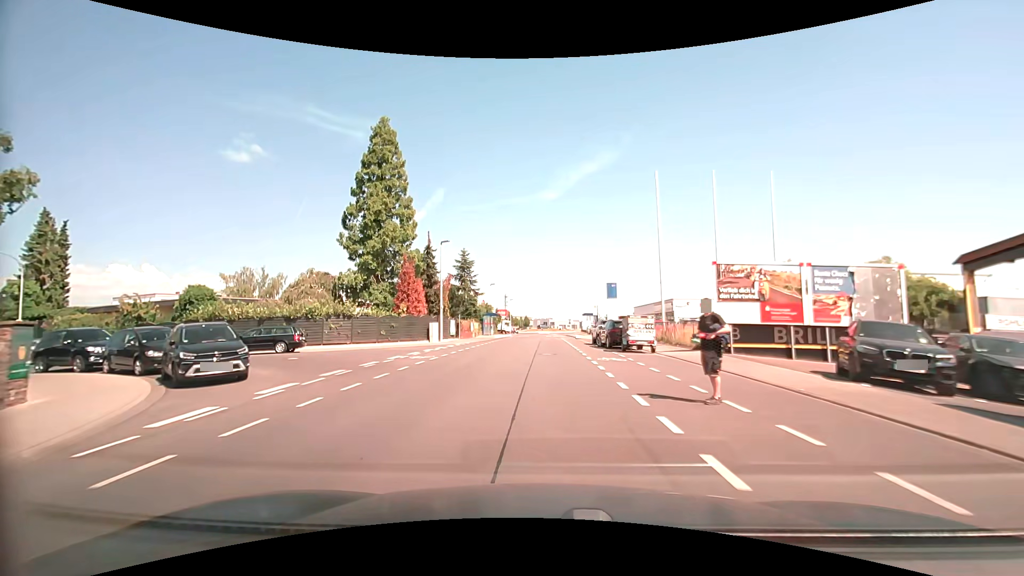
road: tertiary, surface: asphalt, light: Day
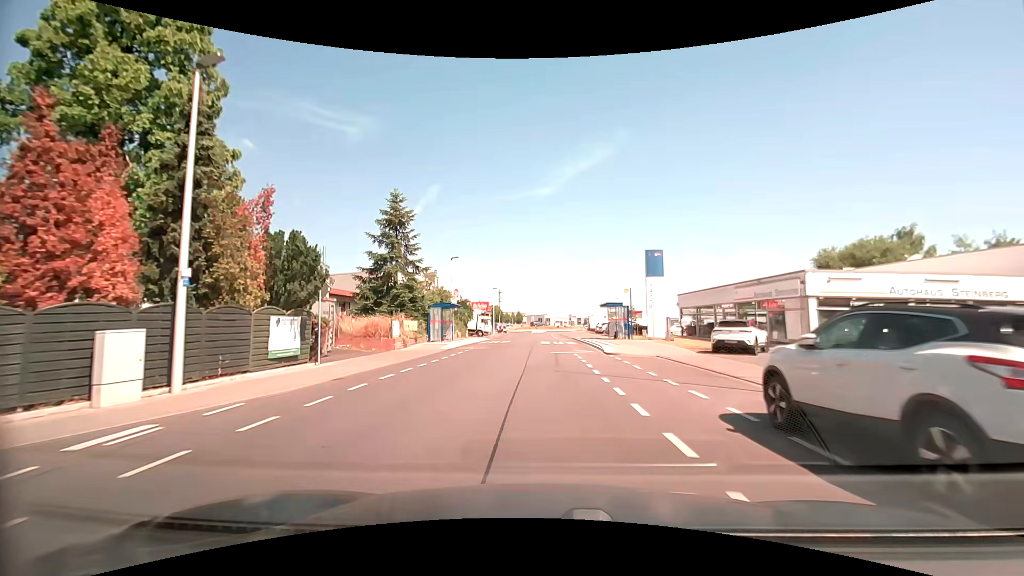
(+0.1, +27.4) m; +1°
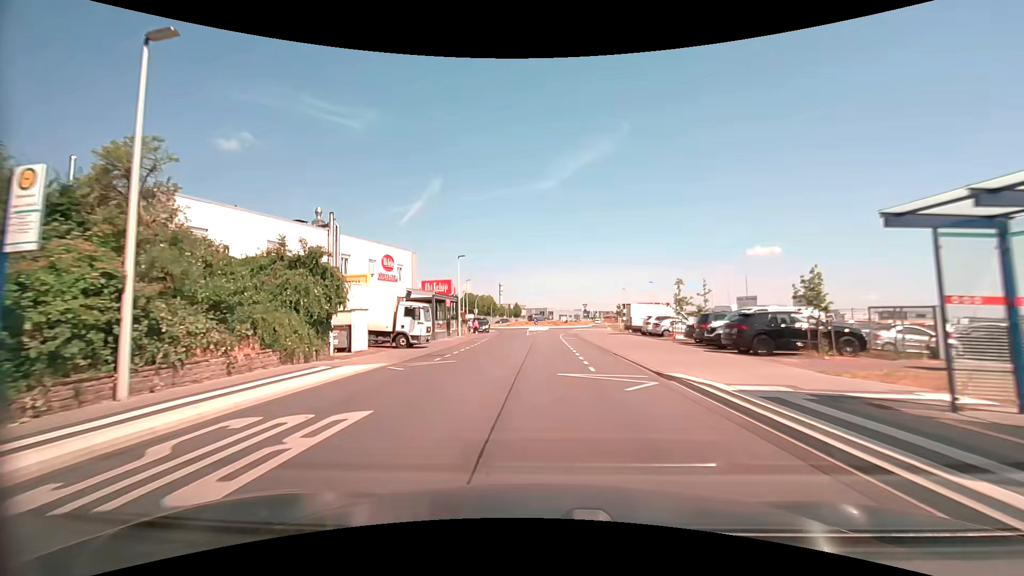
(-0.1, +35.4) m; -1°
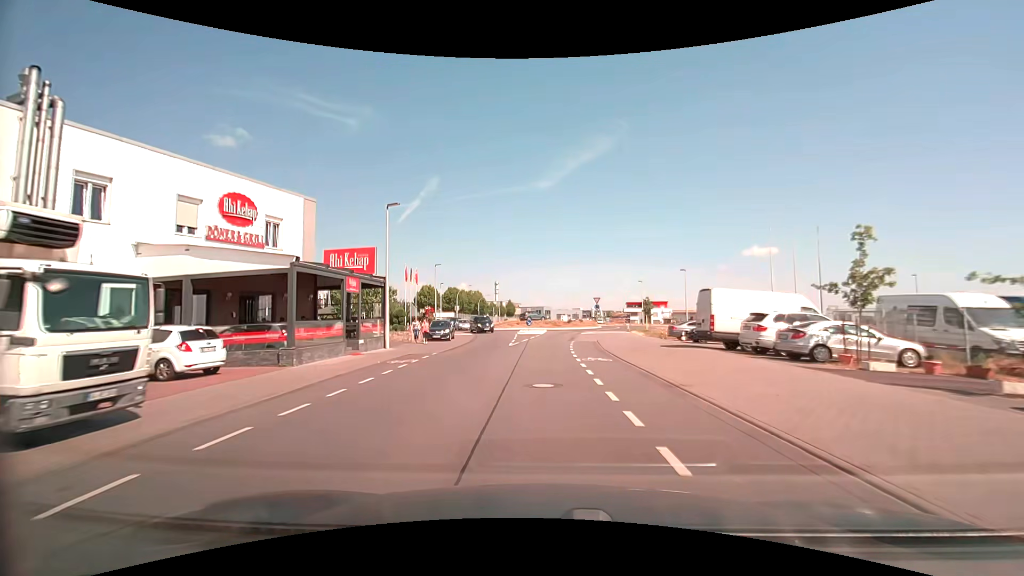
(+0.1, +21.1) m; 0°
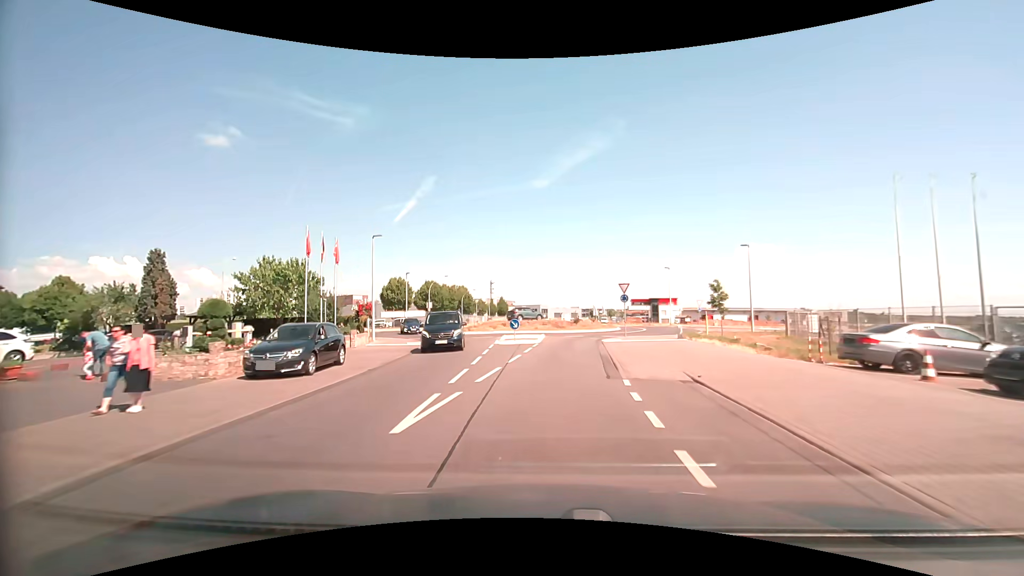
(+0.1, +20.4) m; 0°
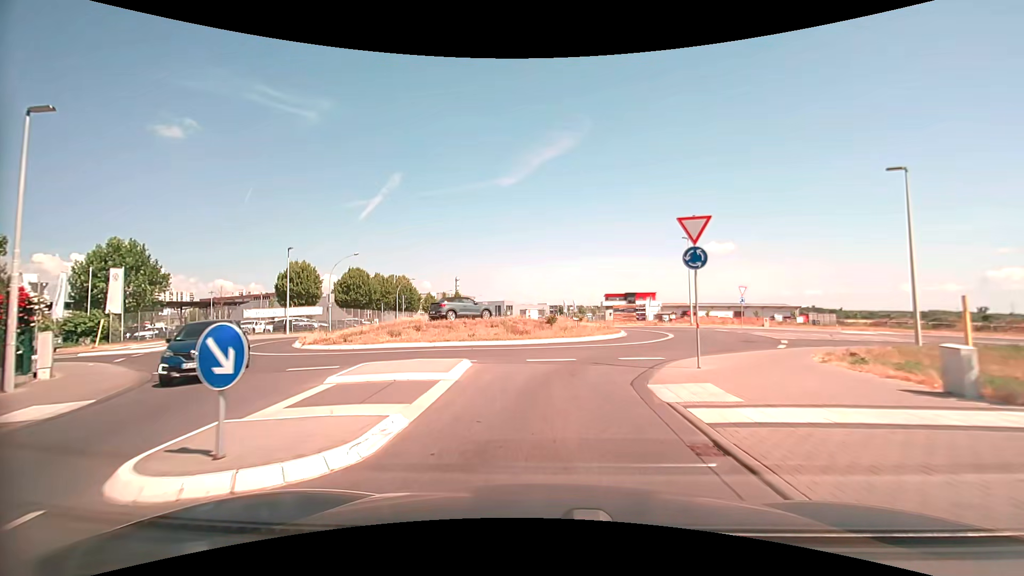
(+1.0, +22.7) m; +4°
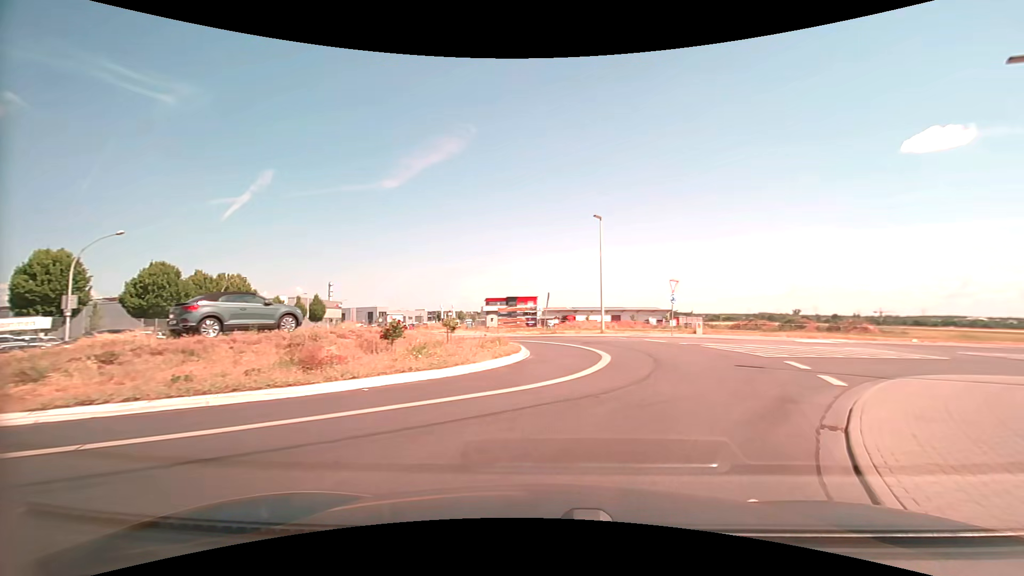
(+0.7, +12.5) m; +12°
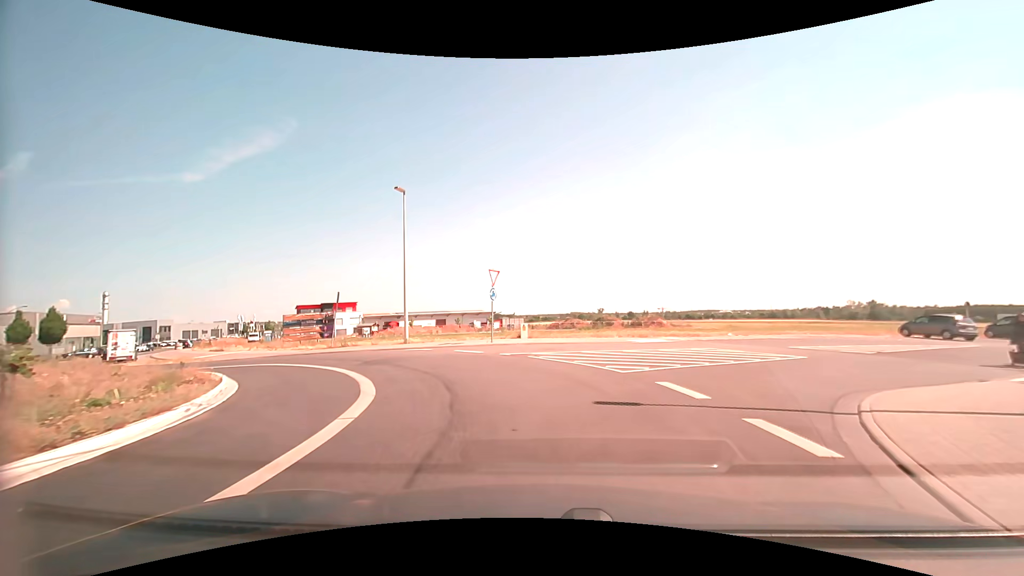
(+1.4, +7.5) m; +21°
(-1, +10) (-6, +18) (-15, +22) (-25, +26) (-32, +32) (-39, +40) (-45, +48) (-50, +56) (-56, +64) (-61, +73) m
